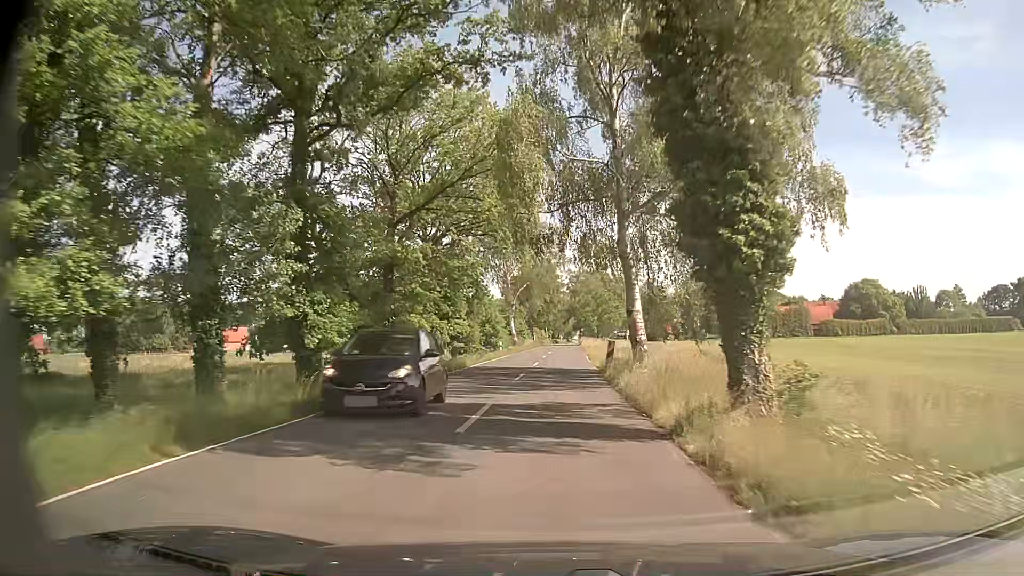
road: secondary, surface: asphalt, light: Day
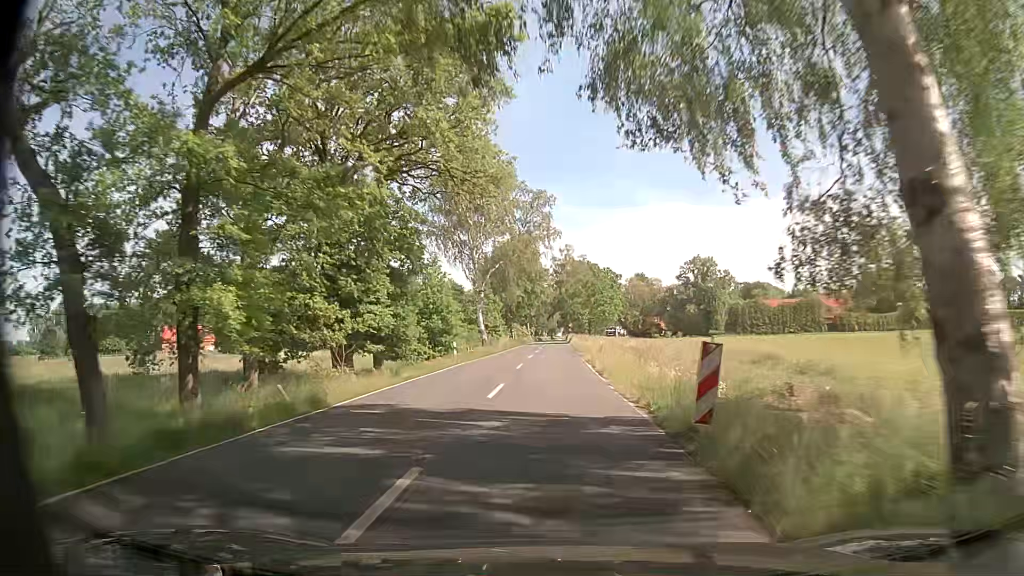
(+0.3, +18.3) m; +2°
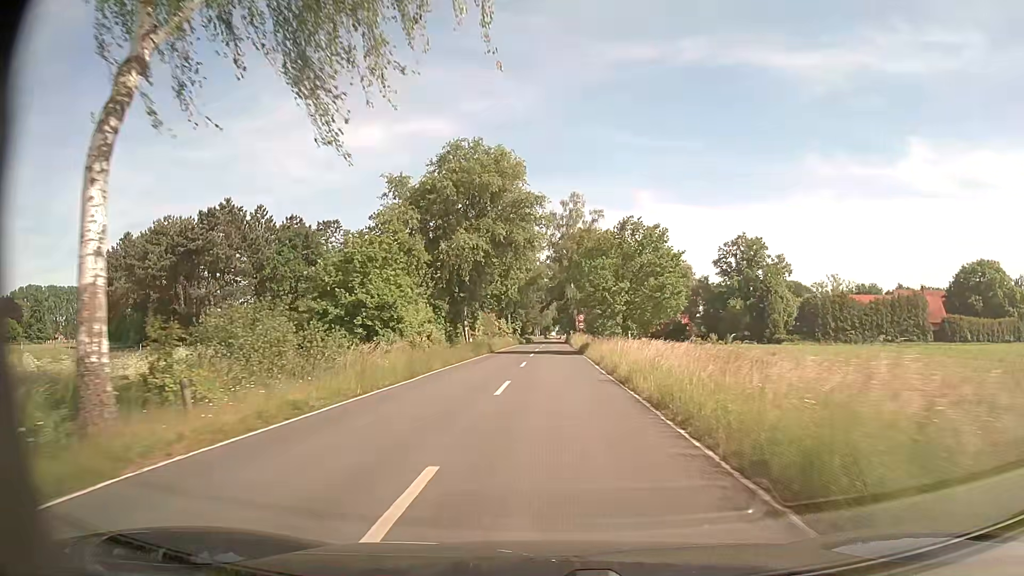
(+0.3, +46.7) m; +1°
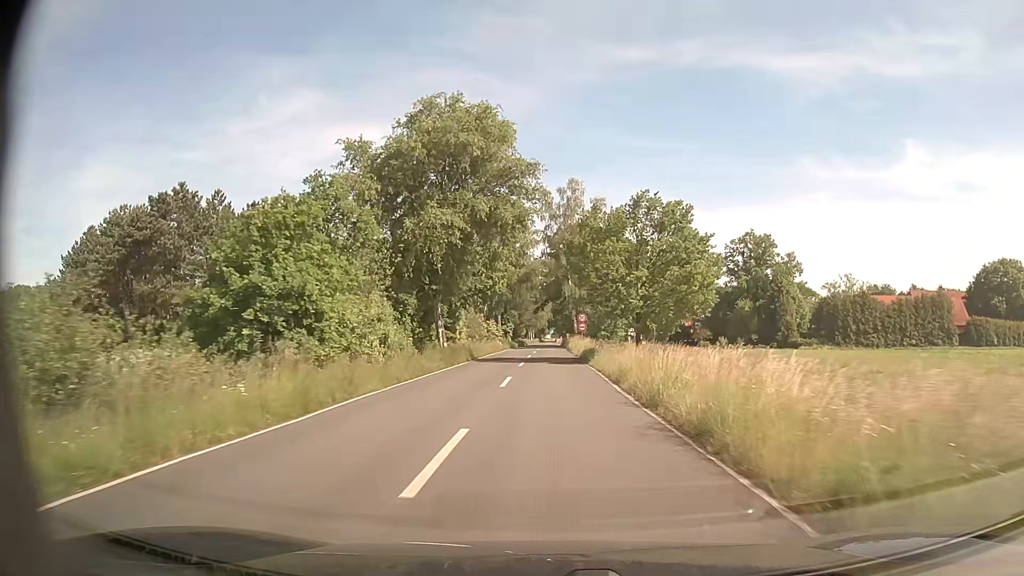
(0.0, +8.8) m; 0°
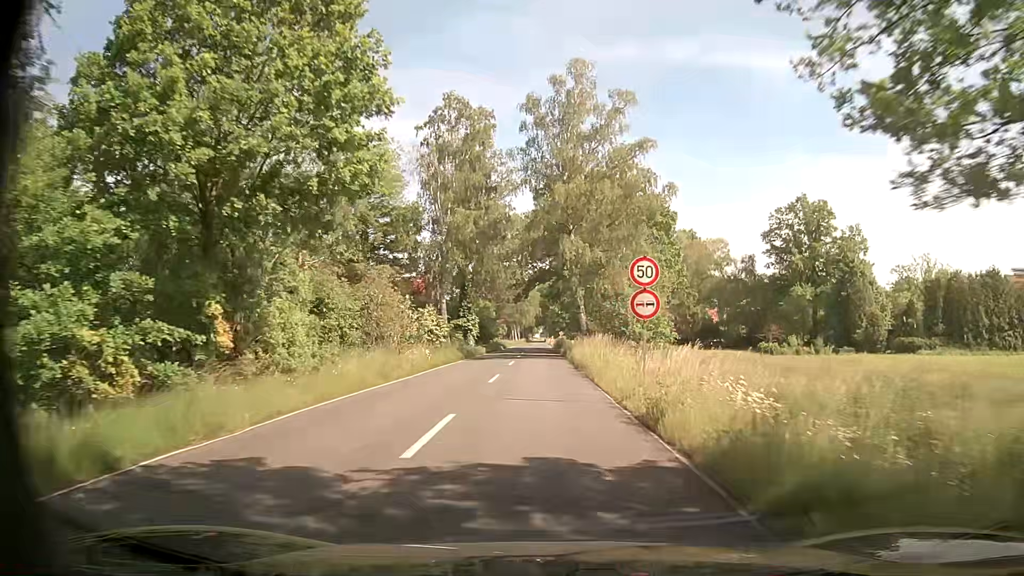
(+0.5, +33.1) m; +1°
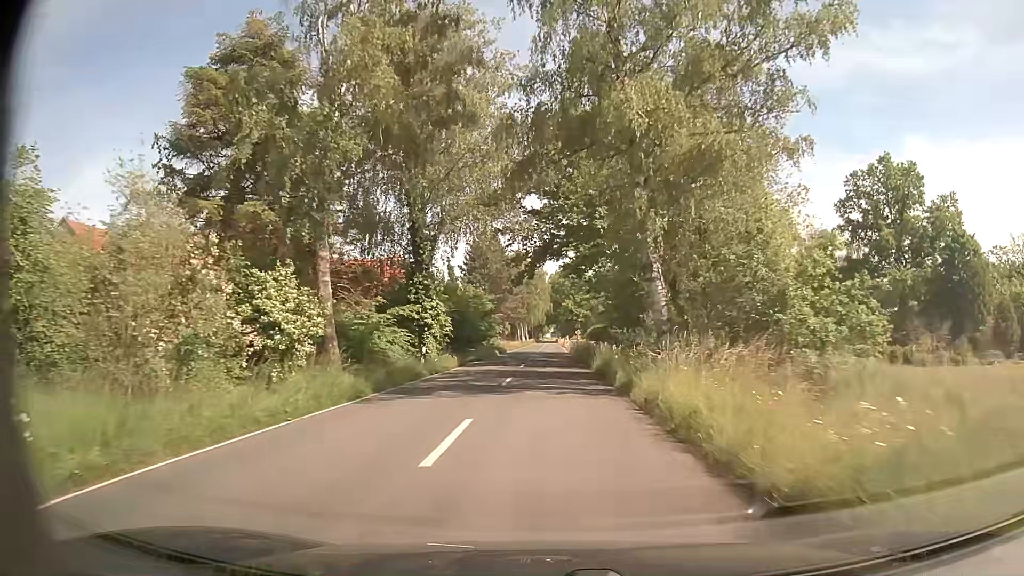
(-0.2, +23.6) m; -1°
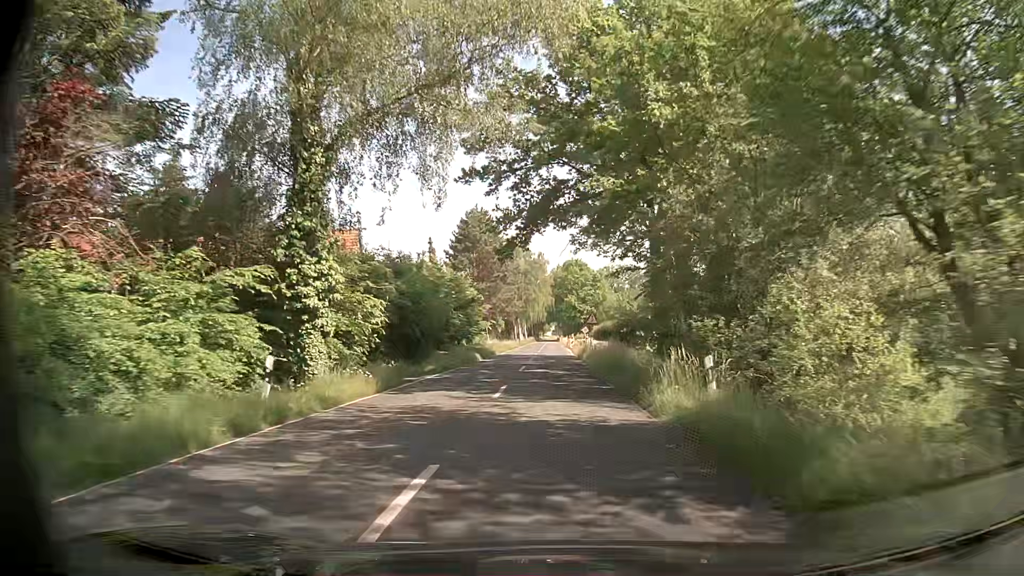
(0.0, +15.5) m; 0°
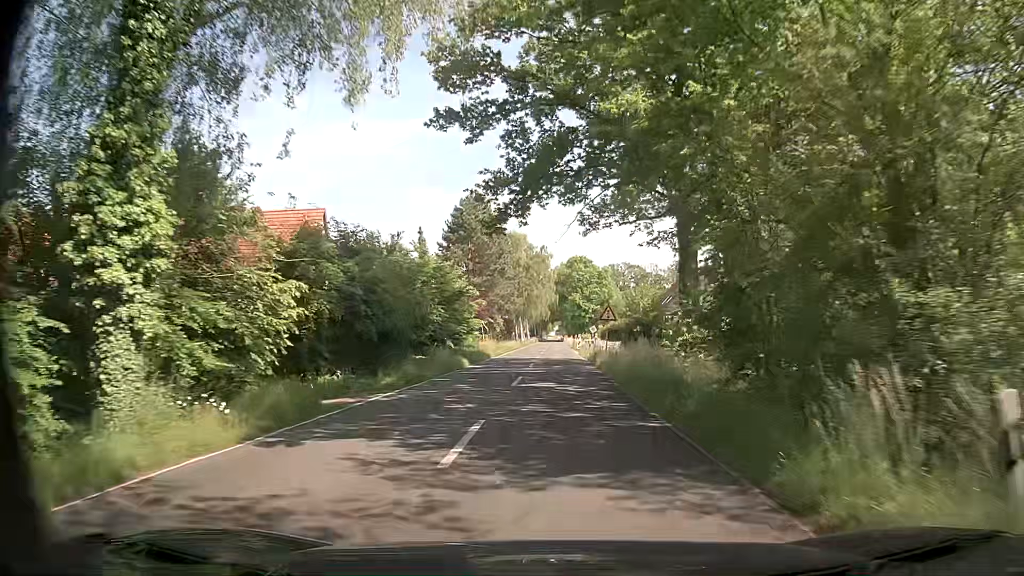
(0.0, +7.7) m; 0°
(0, +10) (0, +20) (0, +30) (0, +40) (0, +50) (0, +60) (0, +70) (0, +80) (0, +90) (0, +100) m
